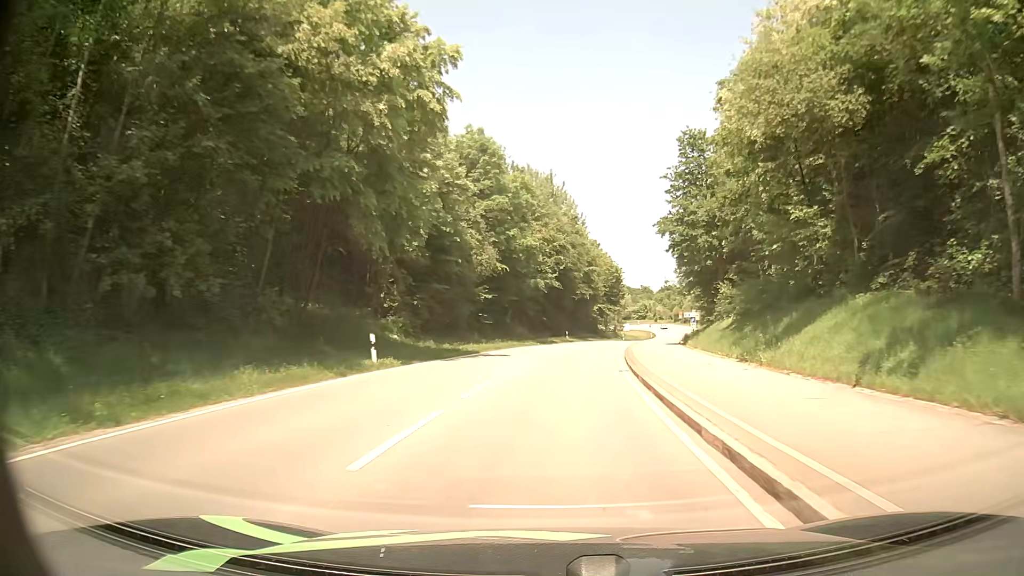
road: secondary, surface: asphalt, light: Day
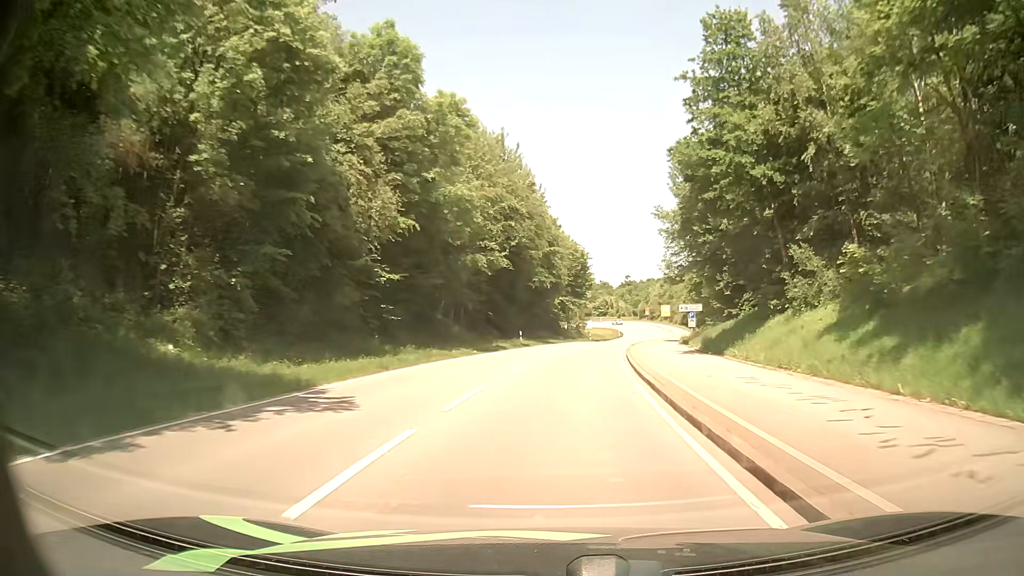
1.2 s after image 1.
(+0.7, +19.5) m; +4°
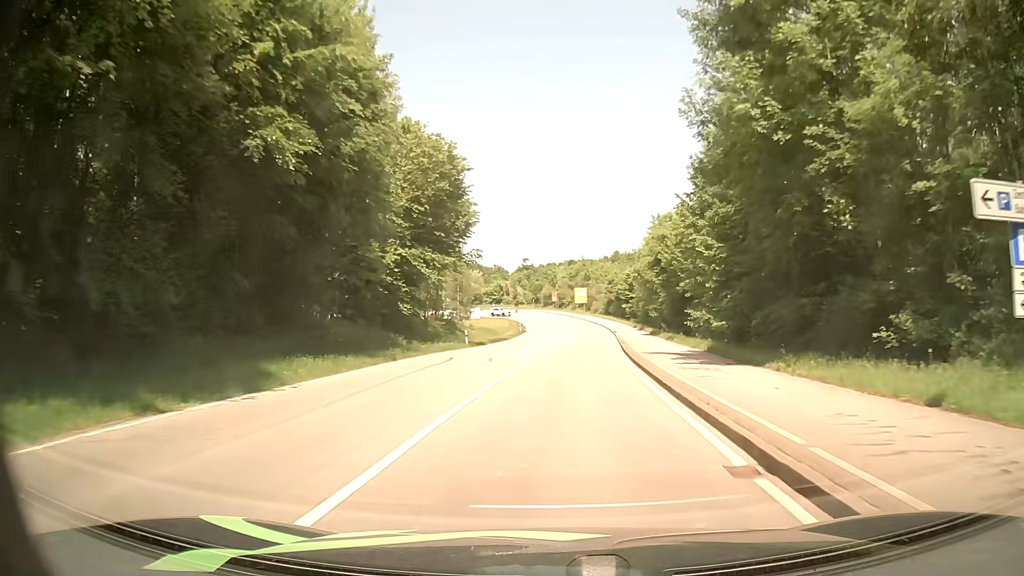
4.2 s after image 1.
(+3.8, +47.7) m; +9°
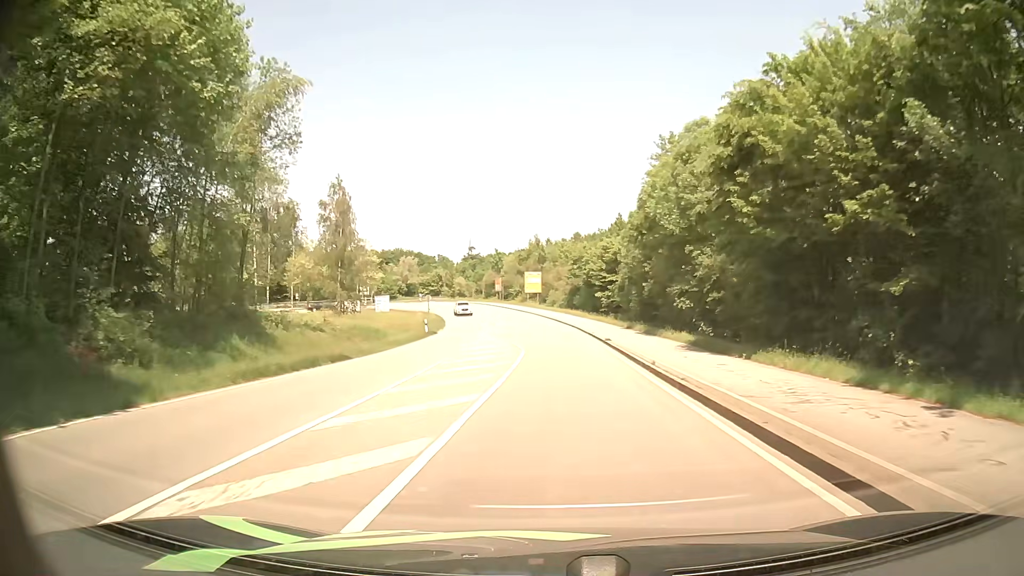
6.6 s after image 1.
(+1.5, +36.7) m; +4°
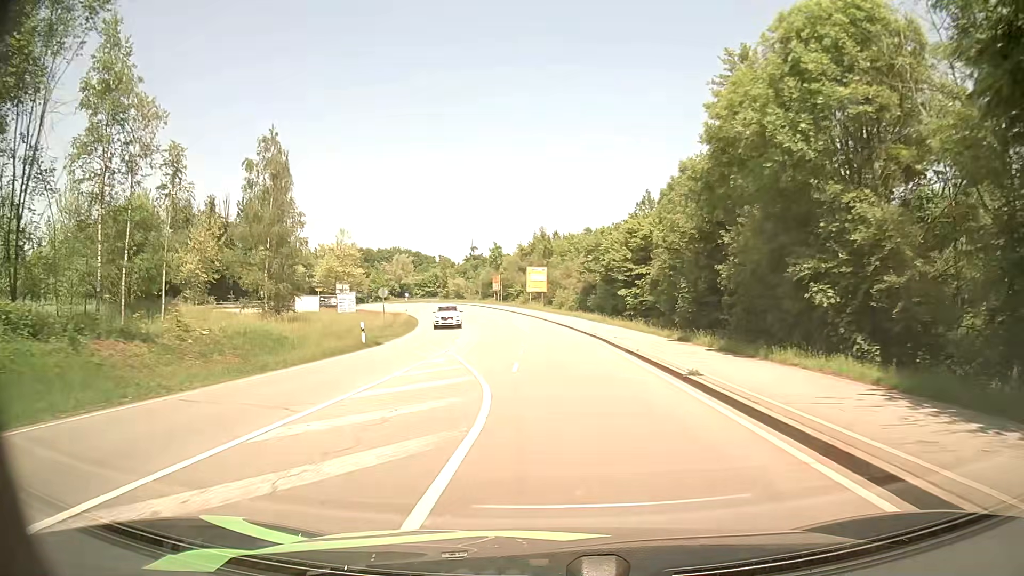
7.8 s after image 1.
(0.0, +17.7) m; 0°
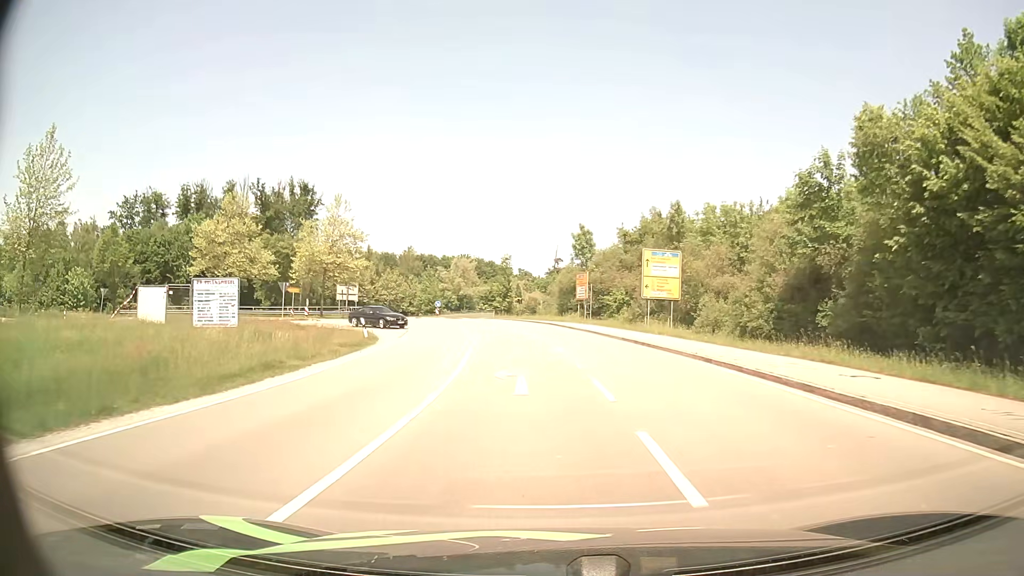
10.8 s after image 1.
(-2.8, +41.2) m; -7°
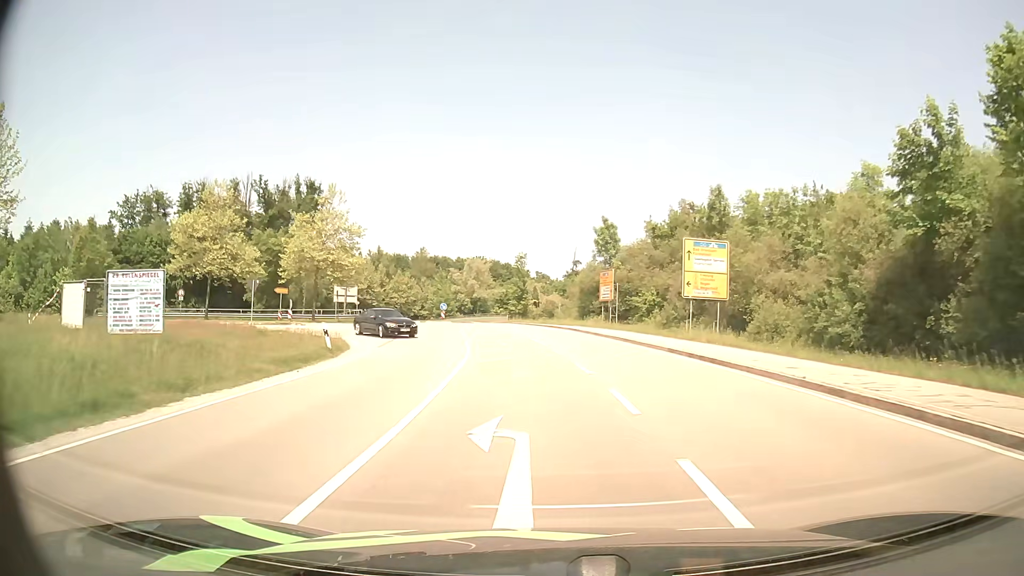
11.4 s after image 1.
(-0.1, +7.4) m; -1°
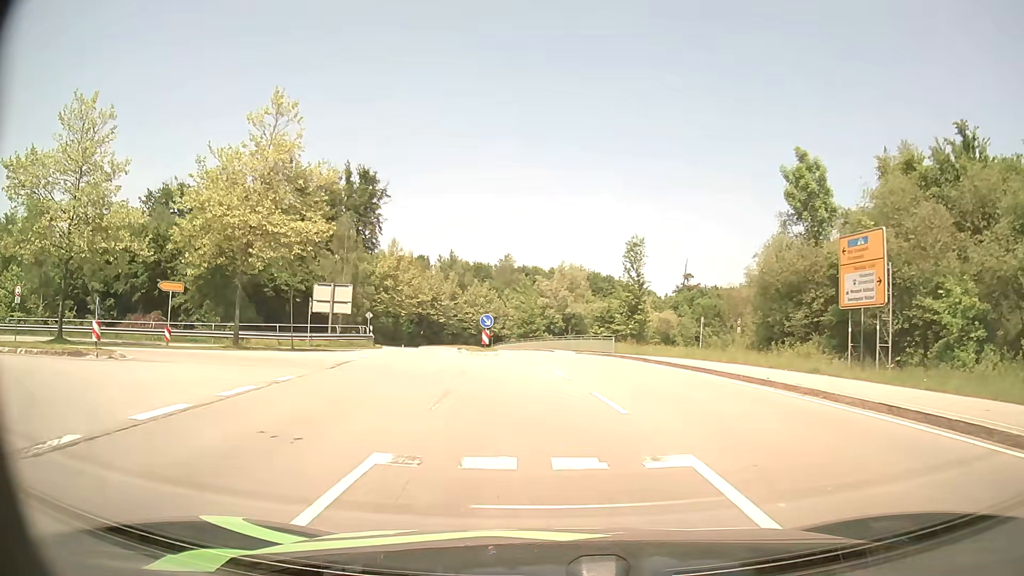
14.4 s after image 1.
(-2.0, +30.4) m; -8°
(-1, +10) (-6, +19) (-15, +22) (-25, +19) (-33, +14) (-41, +8) (-49, +2) (-57, -3) (-66, -8) (-76, -10) m
